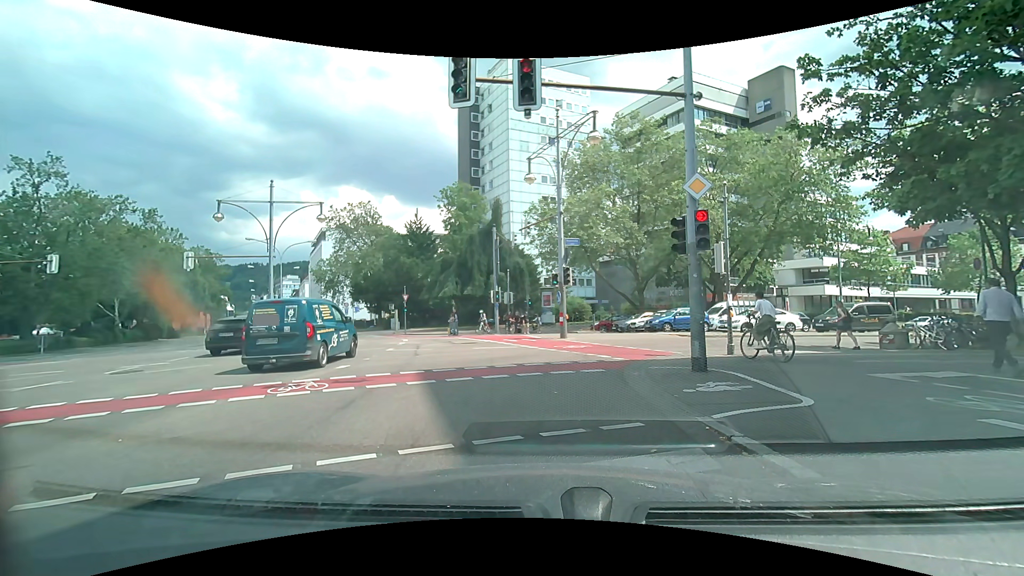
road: secondary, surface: asphalt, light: Day
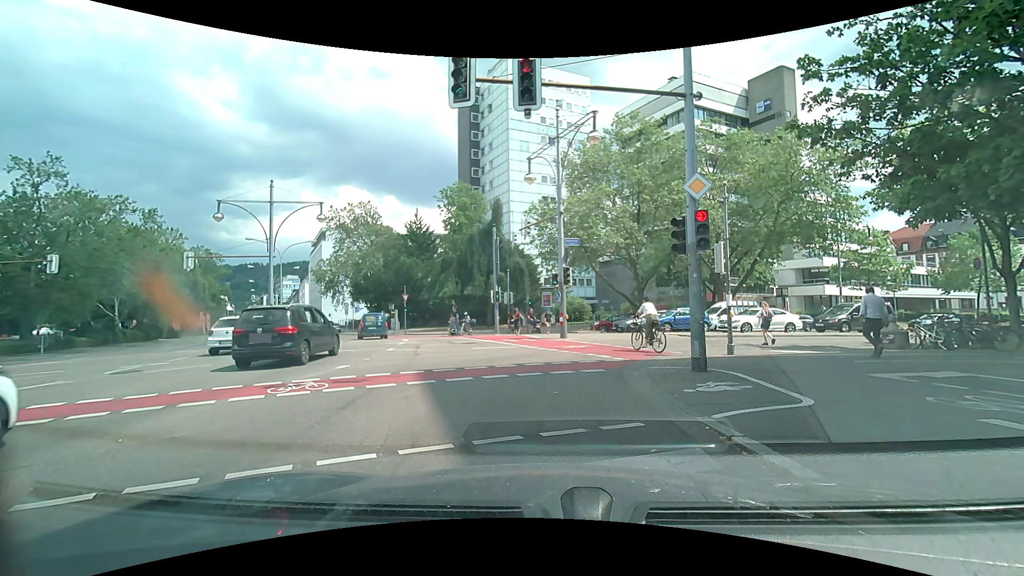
(0.0, 0.0) m; 0°
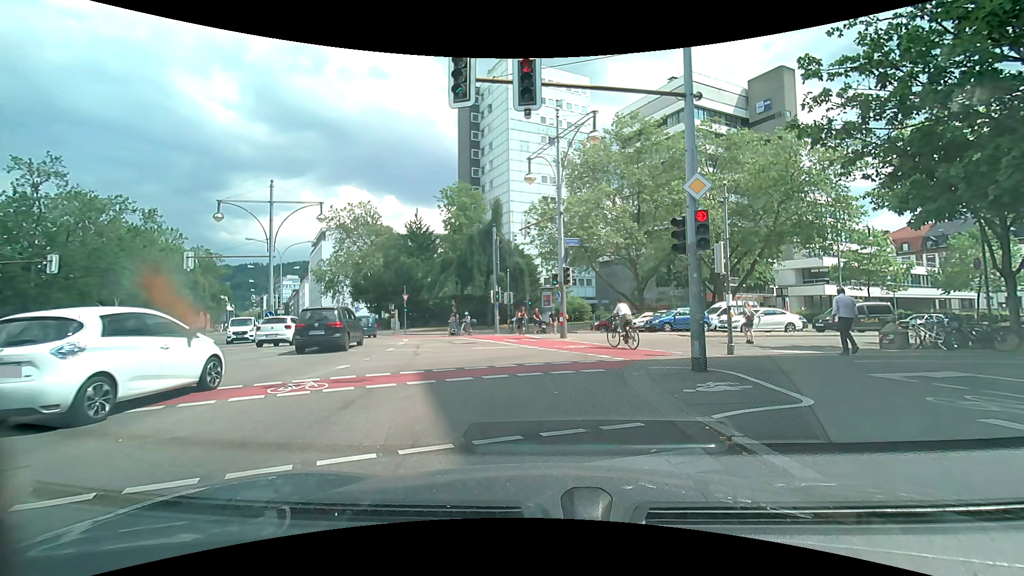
(0.0, 0.0) m; 0°
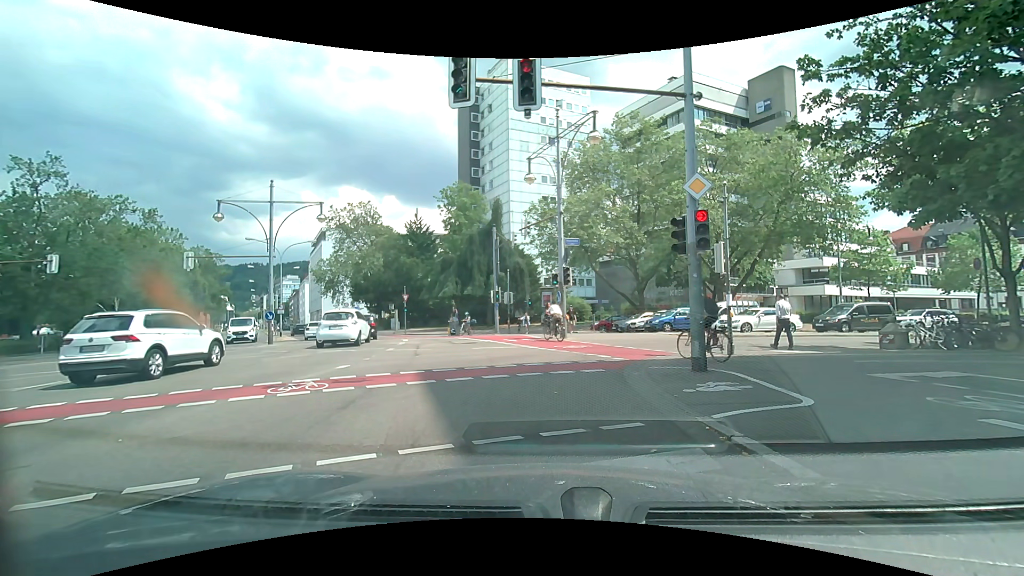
(0.0, 0.0) m; 0°
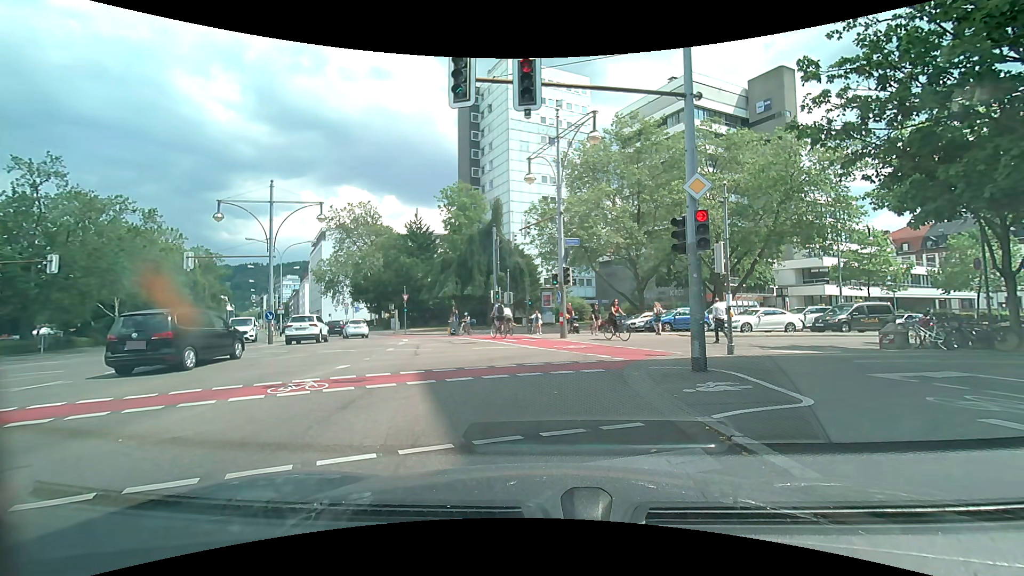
(0.0, 0.0) m; 0°
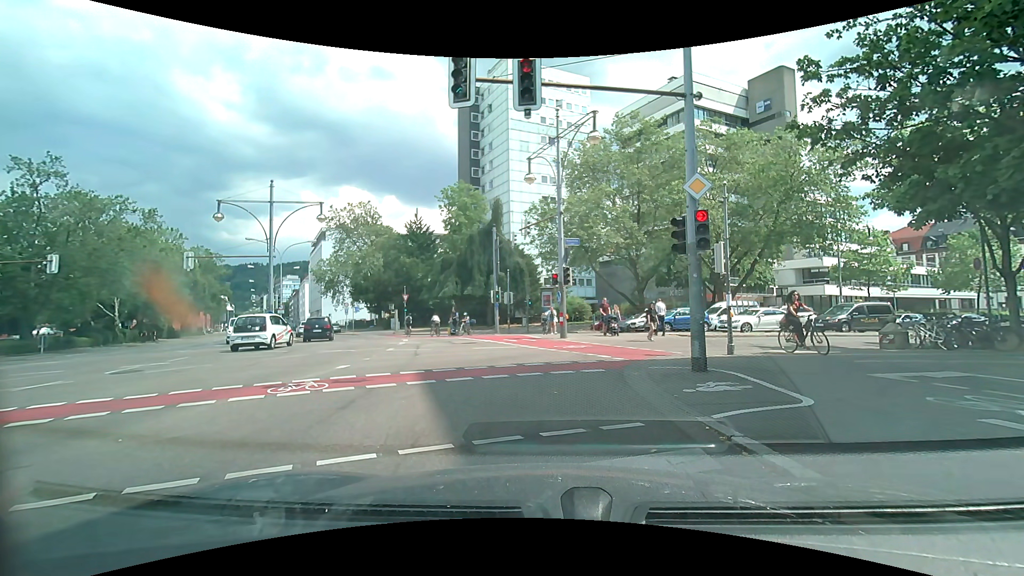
(0.0, 0.0) m; 0°
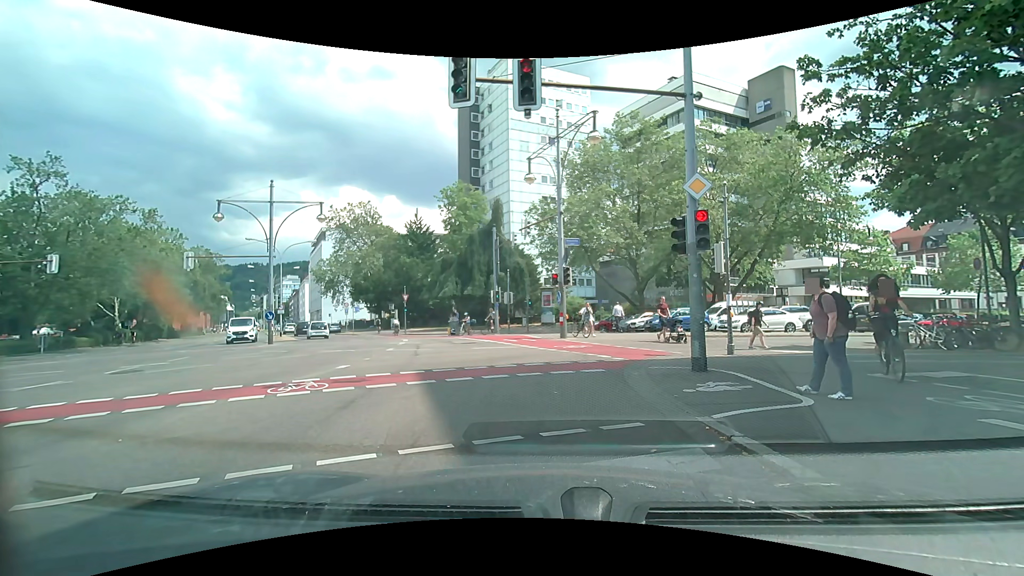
(0.0, 0.0) m; 0°
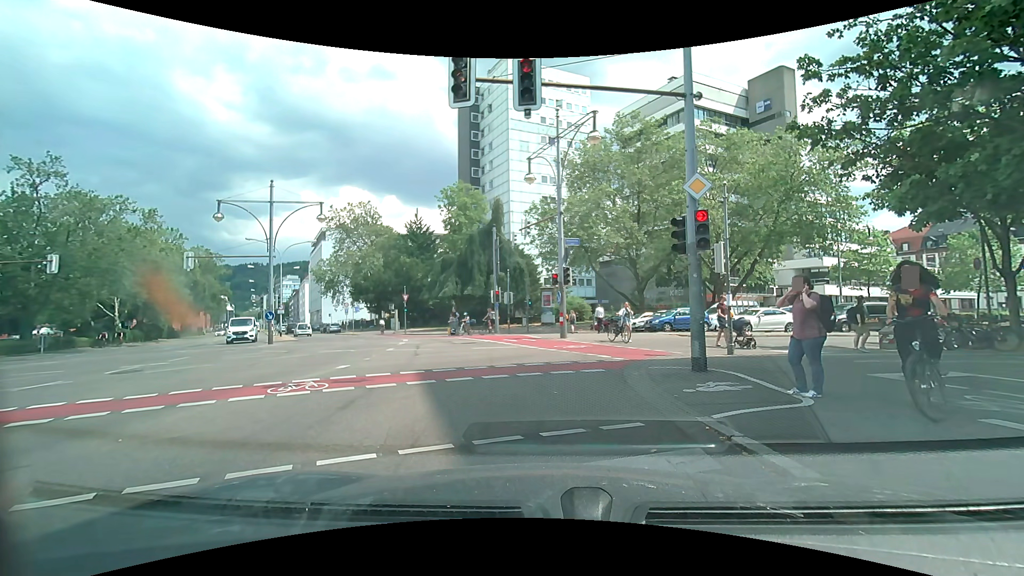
(0.0, 0.0) m; 0°
(-1, +10) (+3, +19) (+12, +24) (+21, +27) (+30, +31) (+39, +35) (+49, +38) (+58, +42) (+67, +46) (+77, +49) m
